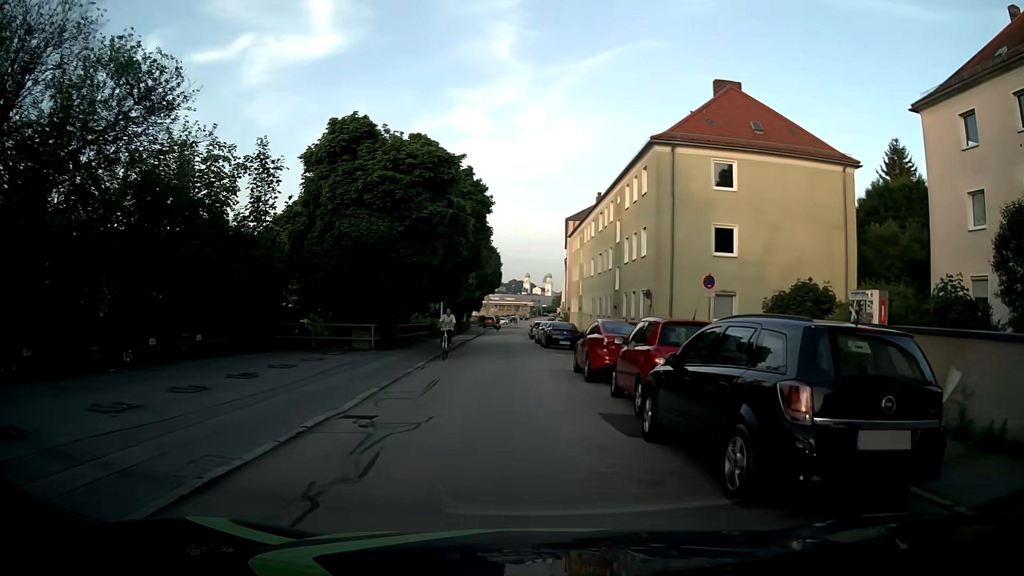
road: residential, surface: asphalt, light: Day
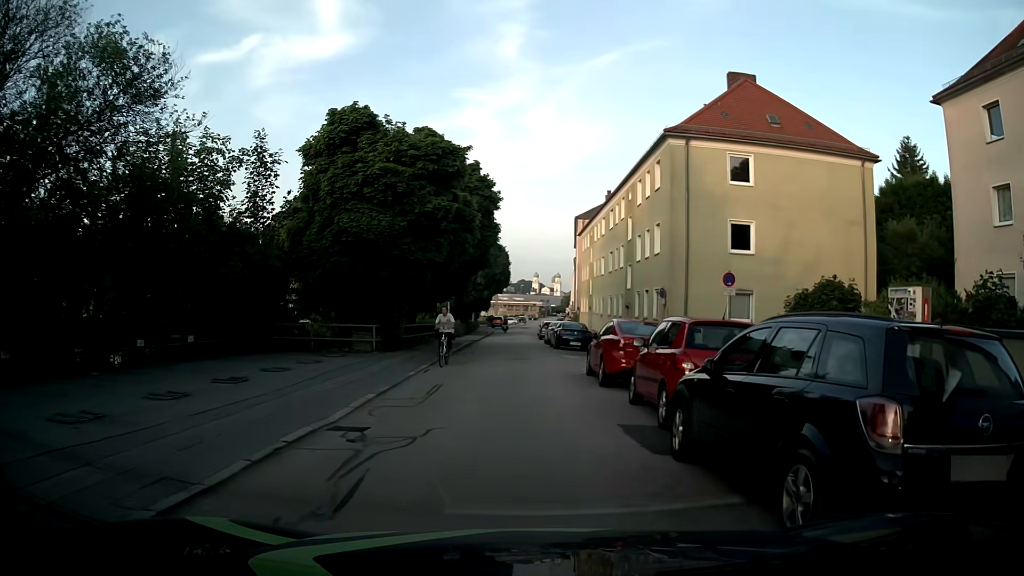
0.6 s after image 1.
(0.0, +1.0) m; 0°
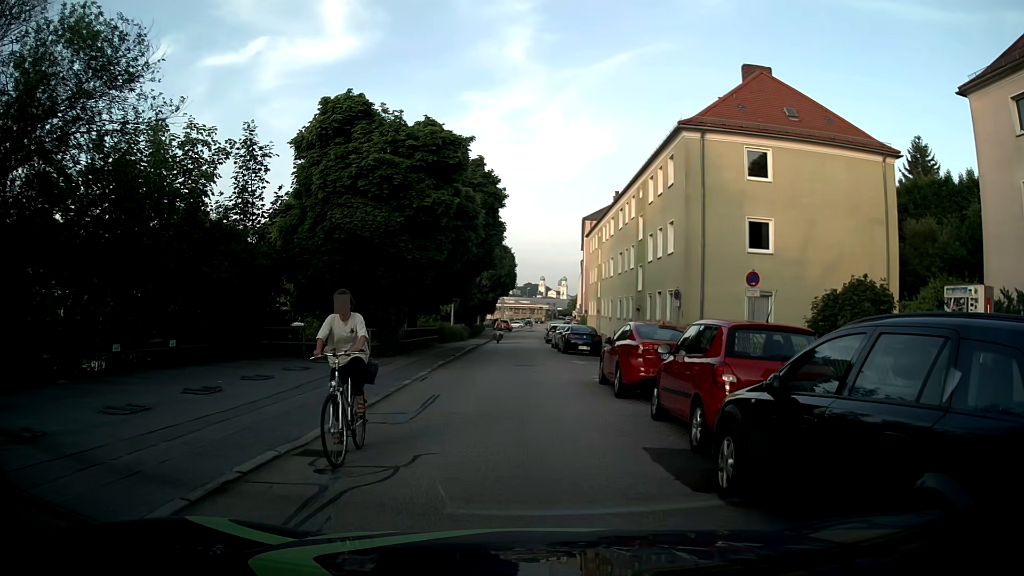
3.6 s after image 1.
(0.0, +1.4) m; 0°
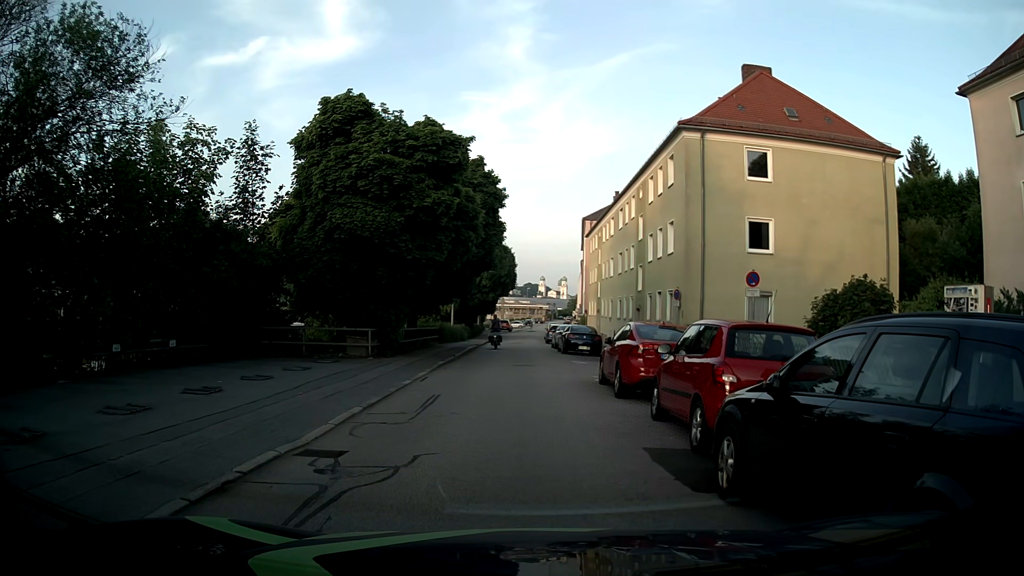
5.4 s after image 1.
(0.0, 0.0) m; 0°
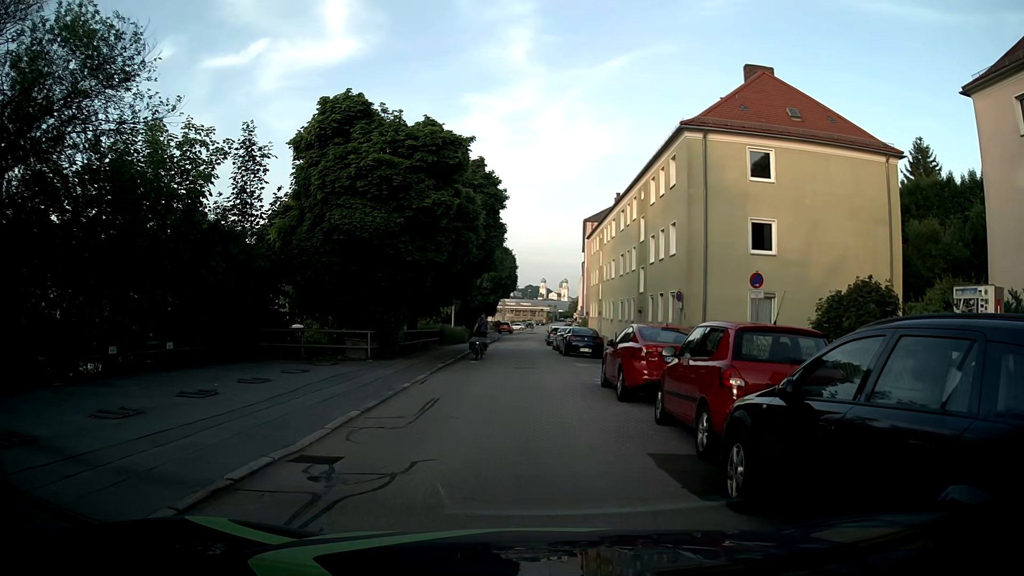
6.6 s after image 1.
(0.0, +0.2) m; 0°
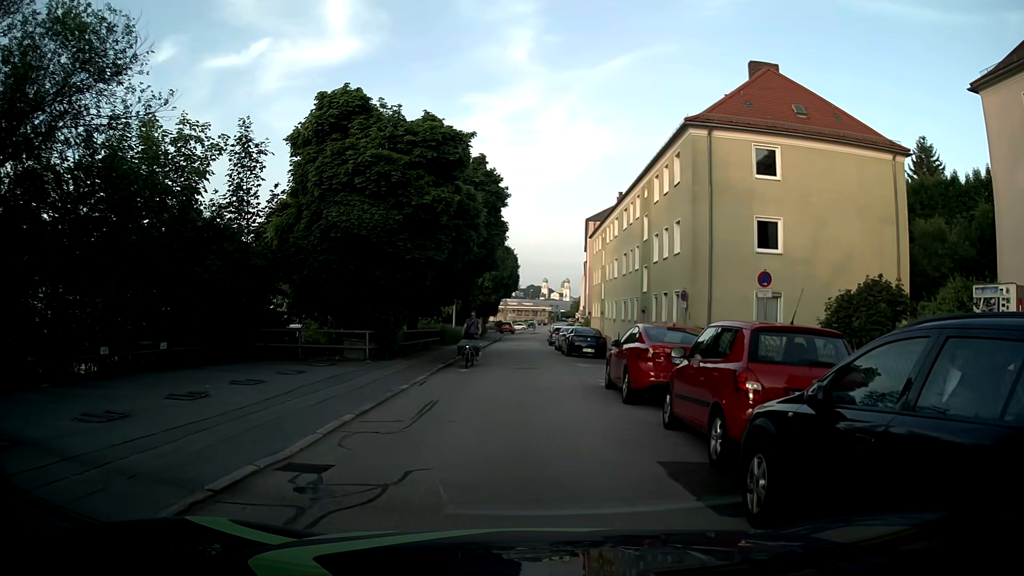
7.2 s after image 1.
(0.0, +0.5) m; 0°
